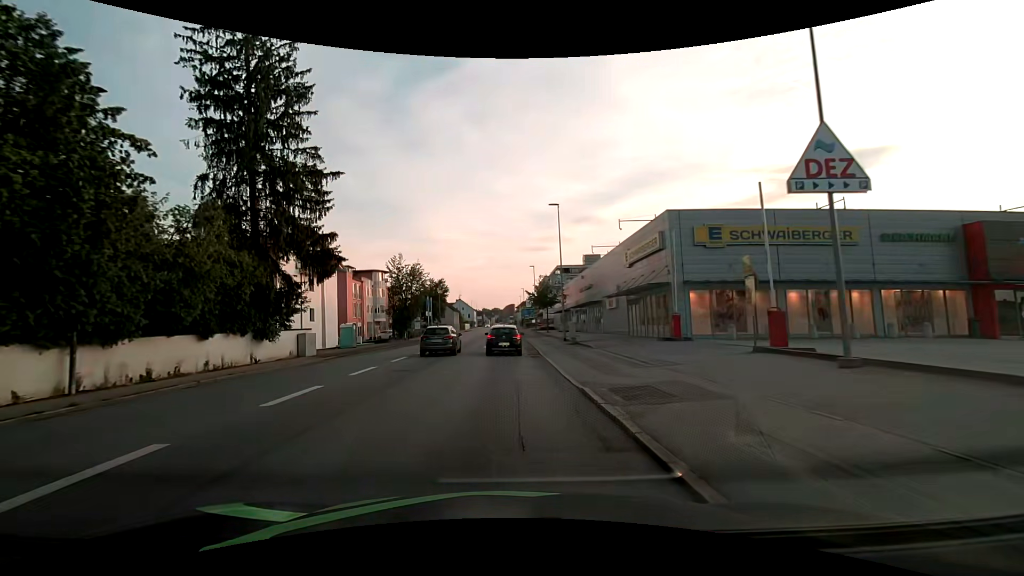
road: tertiary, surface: asphalt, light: Day
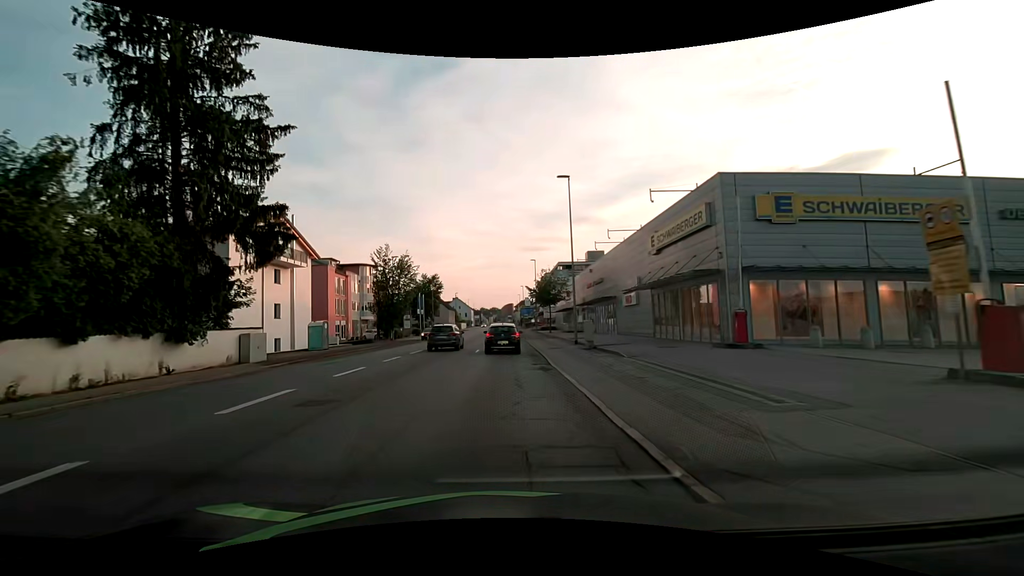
(-0.1, +7.0) m; 0°
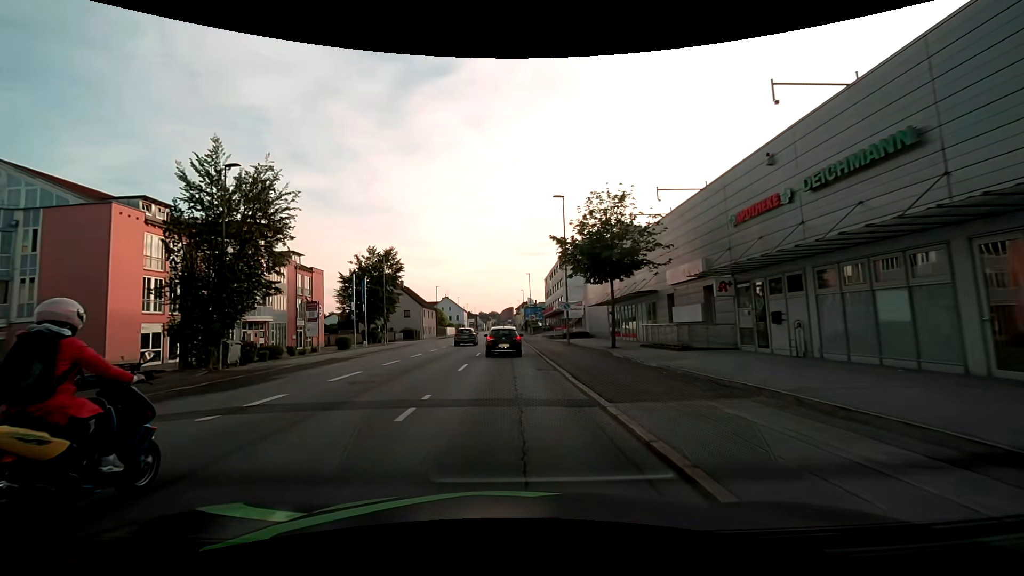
(-0.2, +36.5) m; 0°
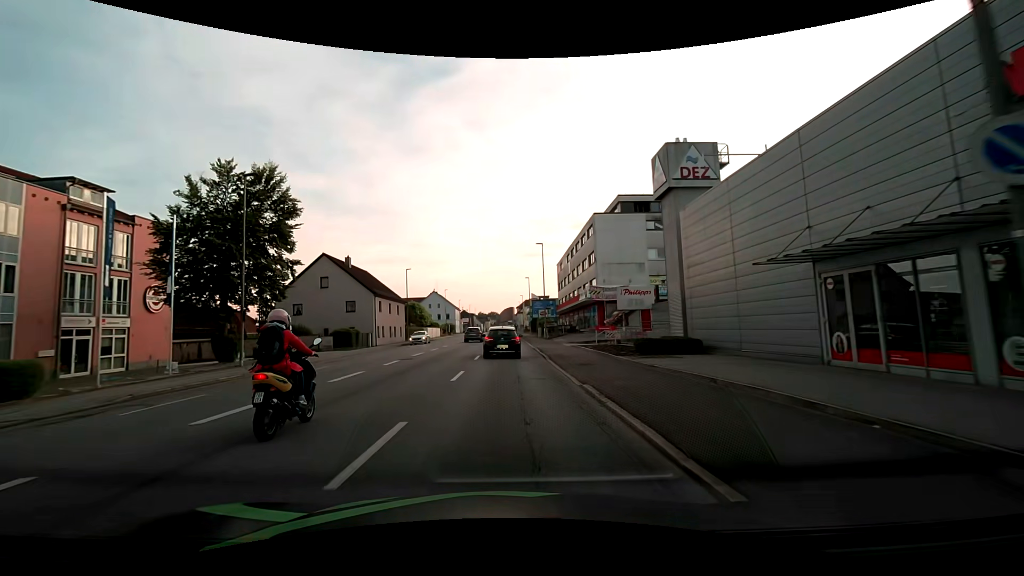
(-0.2, +30.3) m; 0°
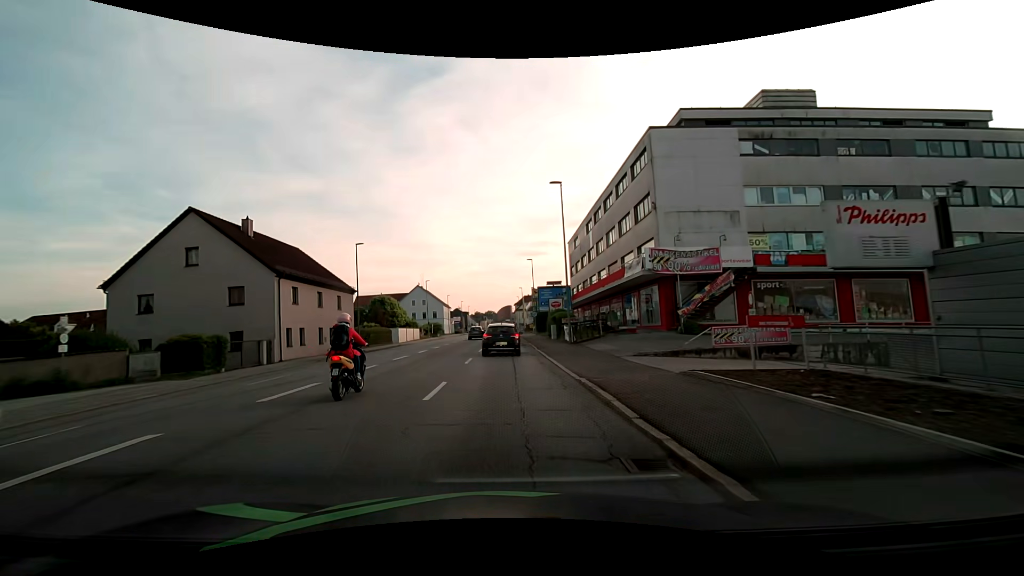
(+0.1, +21.9) m; +1°
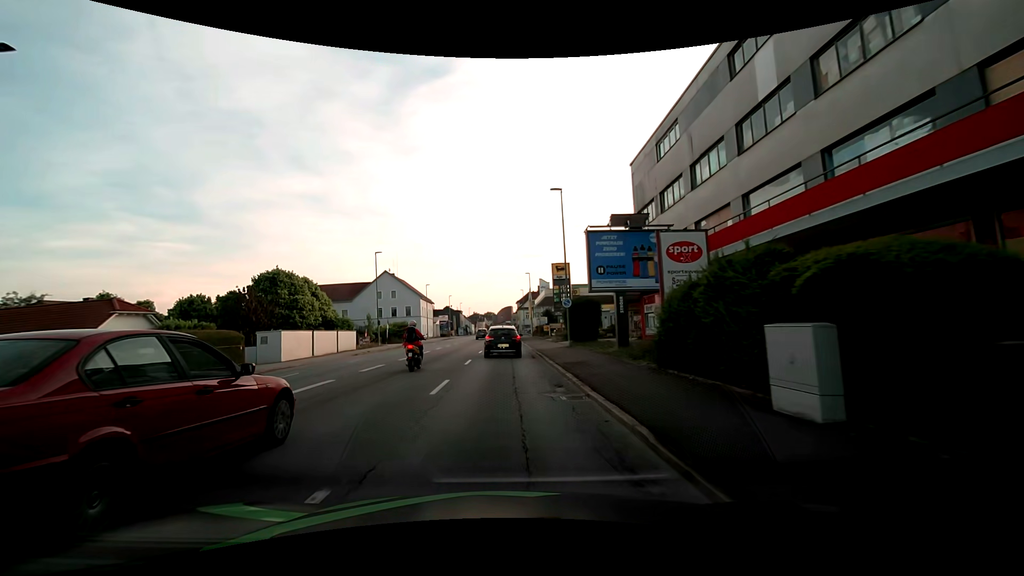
(-0.5, +35.1) m; -1°
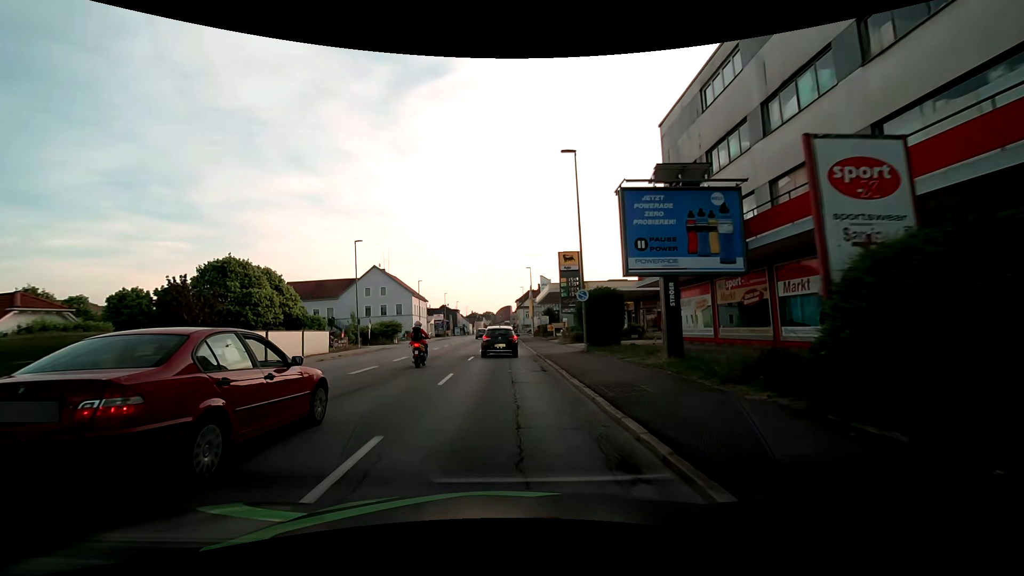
(+0.1, +7.0) m; 0°
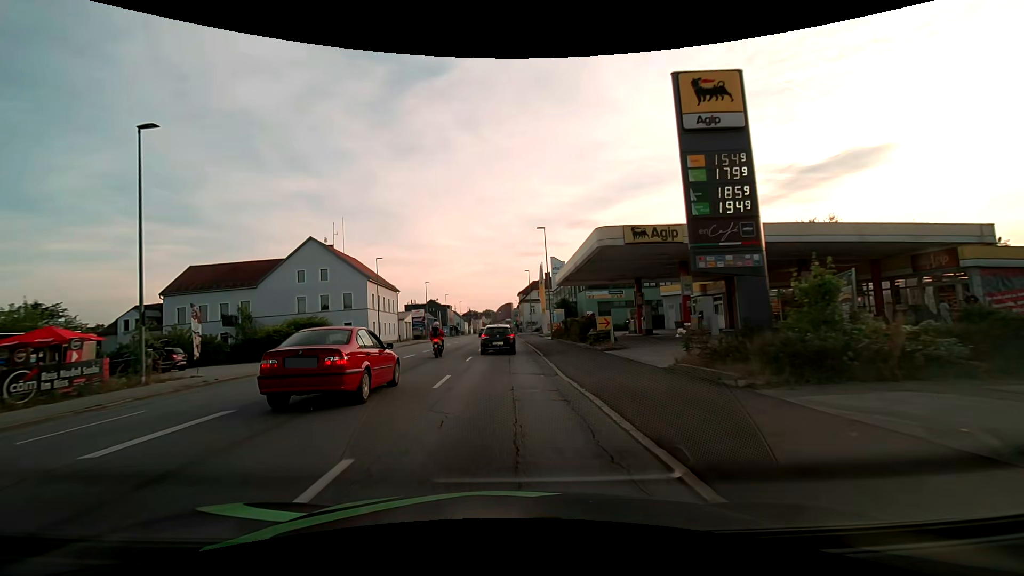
(0.0, +28.1) m; 0°
(0, +10) (0, +20) (0, +30) (0, +40) (0, +50) (0, +60) (0, +70) (0, +80) (0, +90) (0, +100) m
